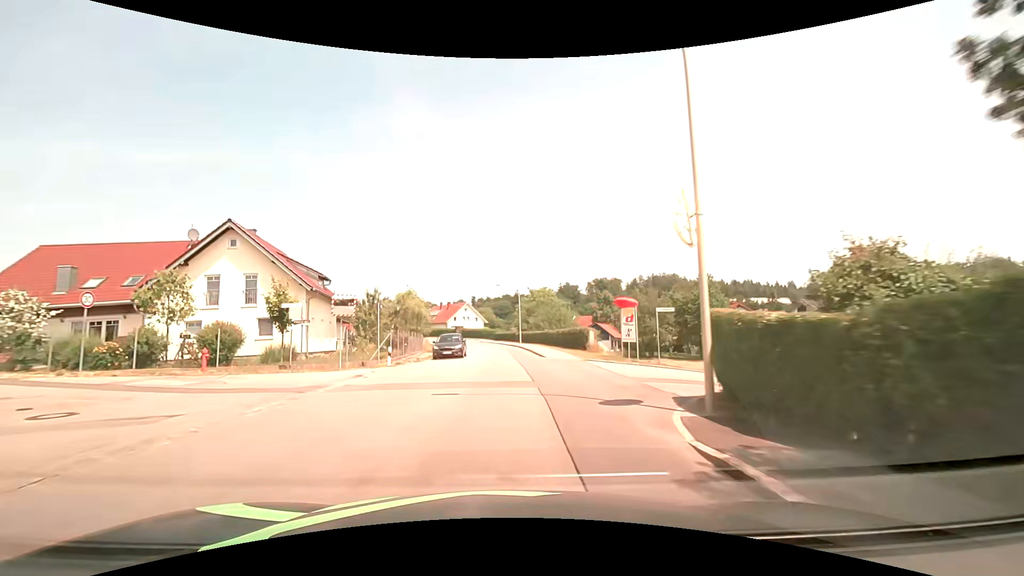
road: tertiary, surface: asphalt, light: Day
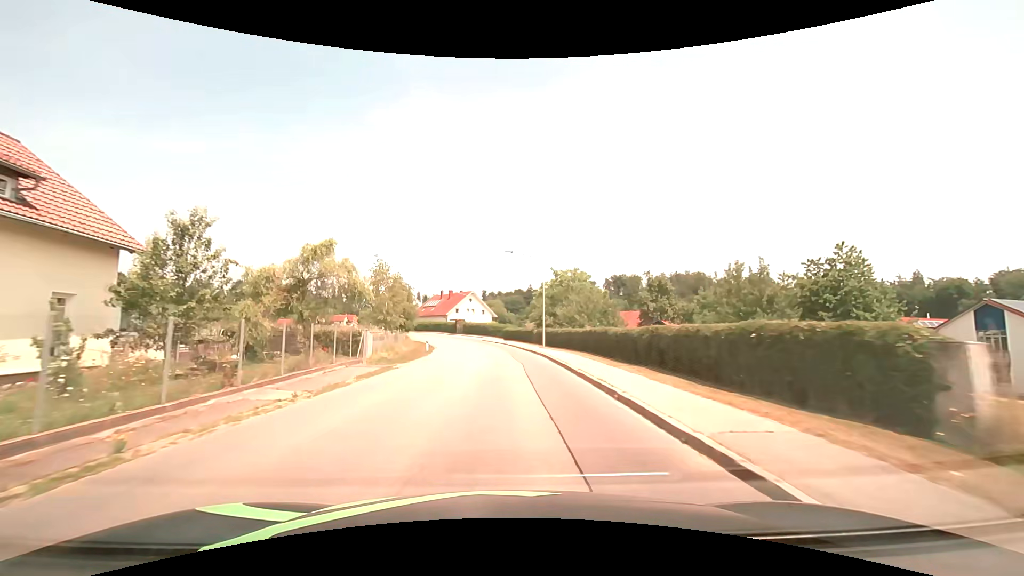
(-0.2, +23.3) m; -1°
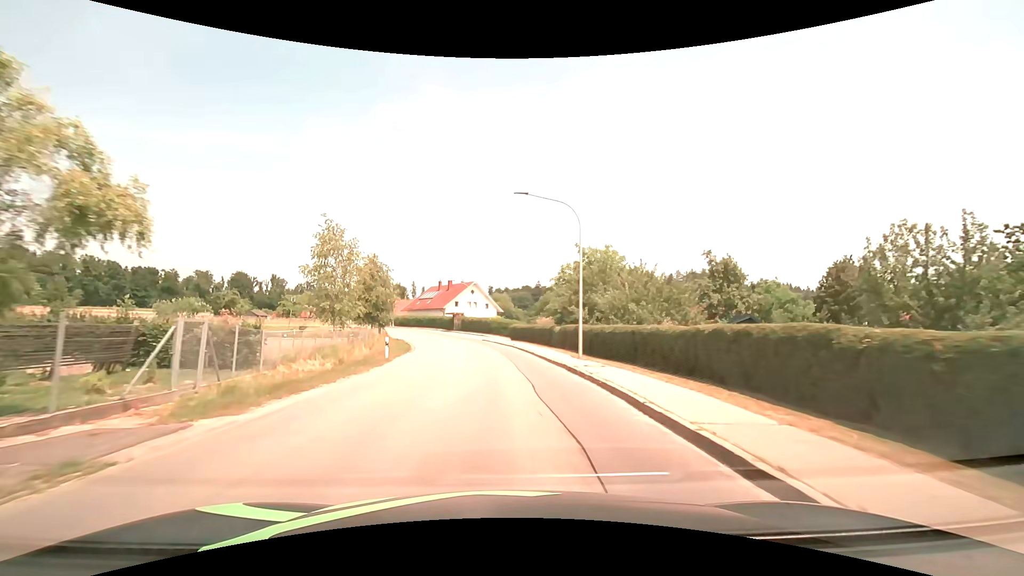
(-0.1, +15.5) m; -1°
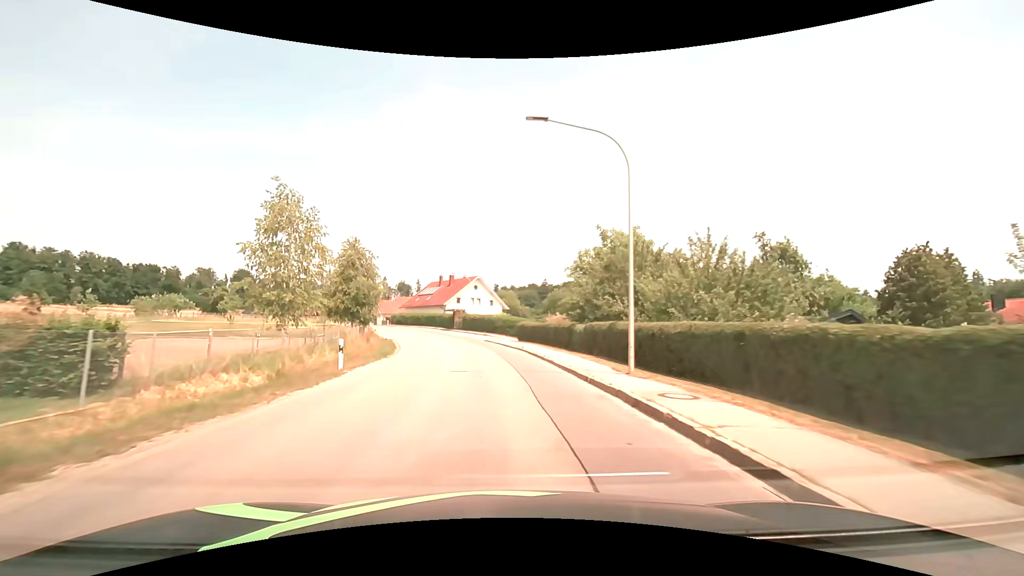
(0.0, +7.7) m; 0°
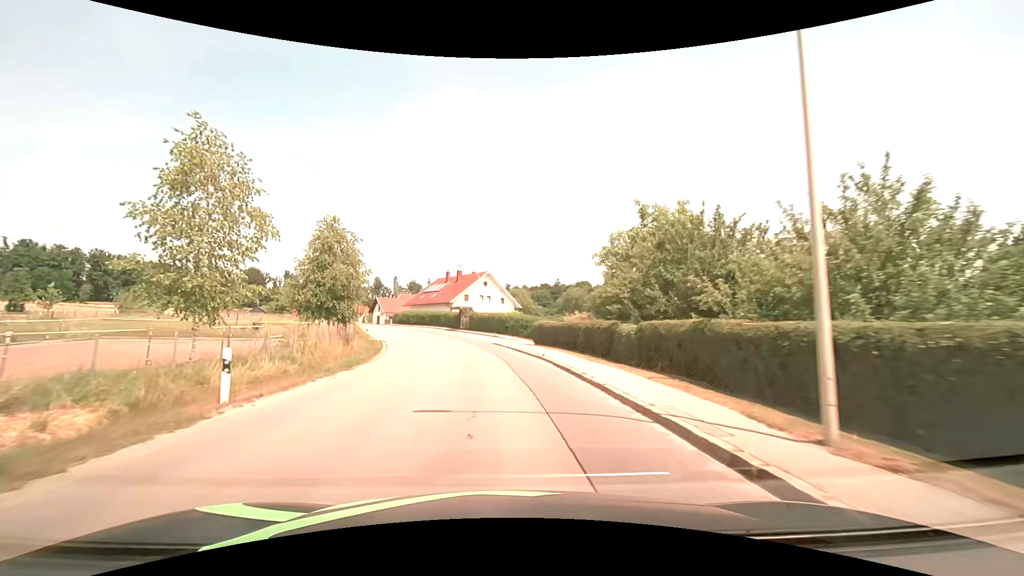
(-0.2, +7.7) m; -2°
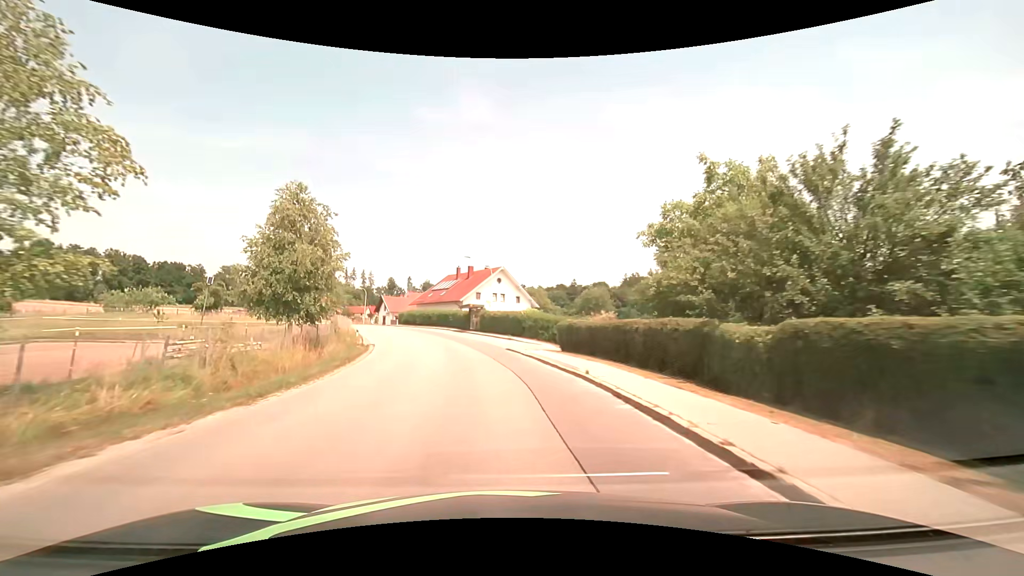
(-0.1, +7.7) m; -2°
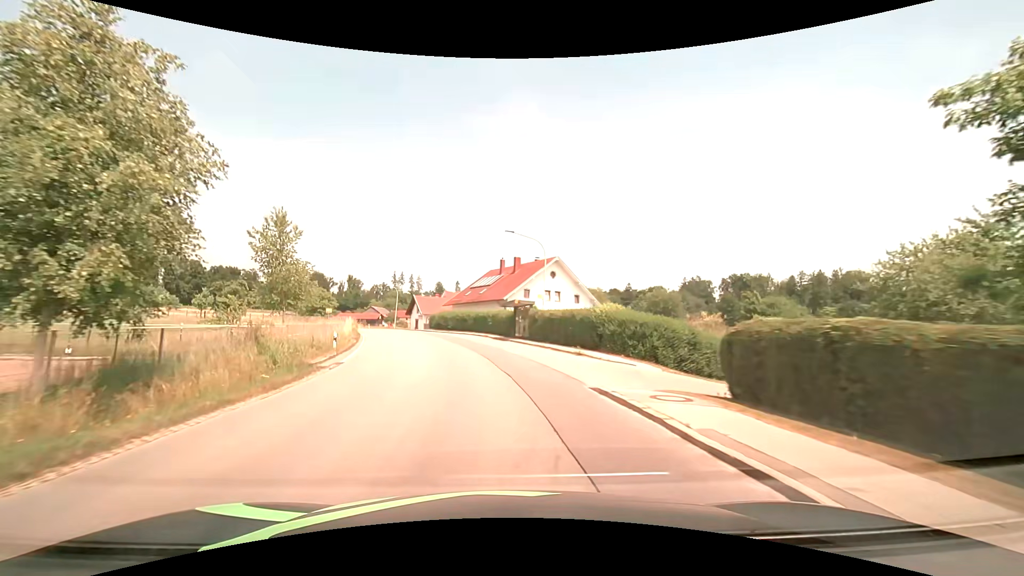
(-0.6, +15.3) m; -5°
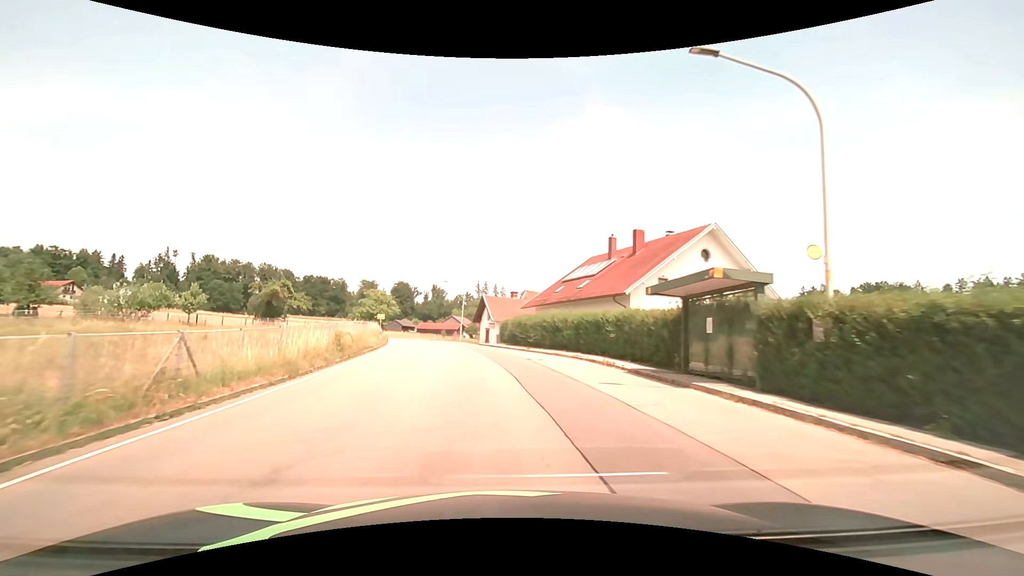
(-2.0, +22.6) m; -10°
(0, +10) (-1, +20) (-3, +30) (-4, +40) (-6, +50) (-8, +59) (-10, +69) (-13, +79) (-15, +89) (-17, +98) m
